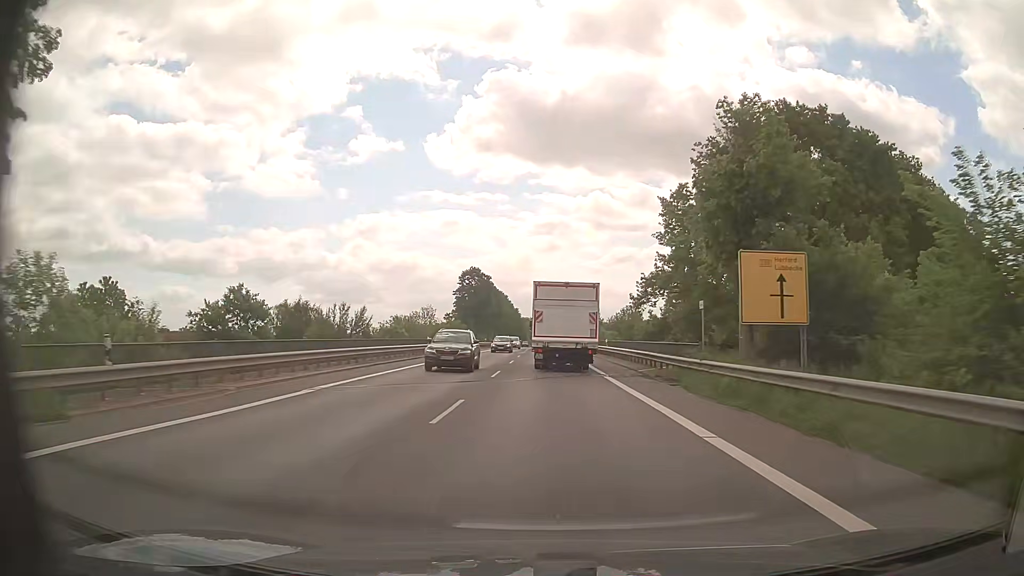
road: primary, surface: asphalt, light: Day
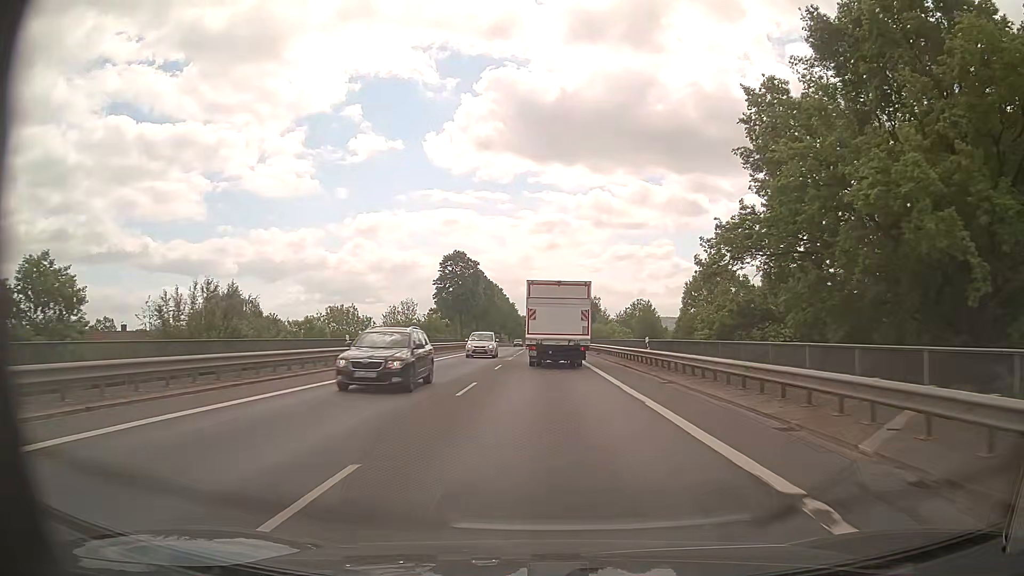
(0.0, +20.0) m; 0°
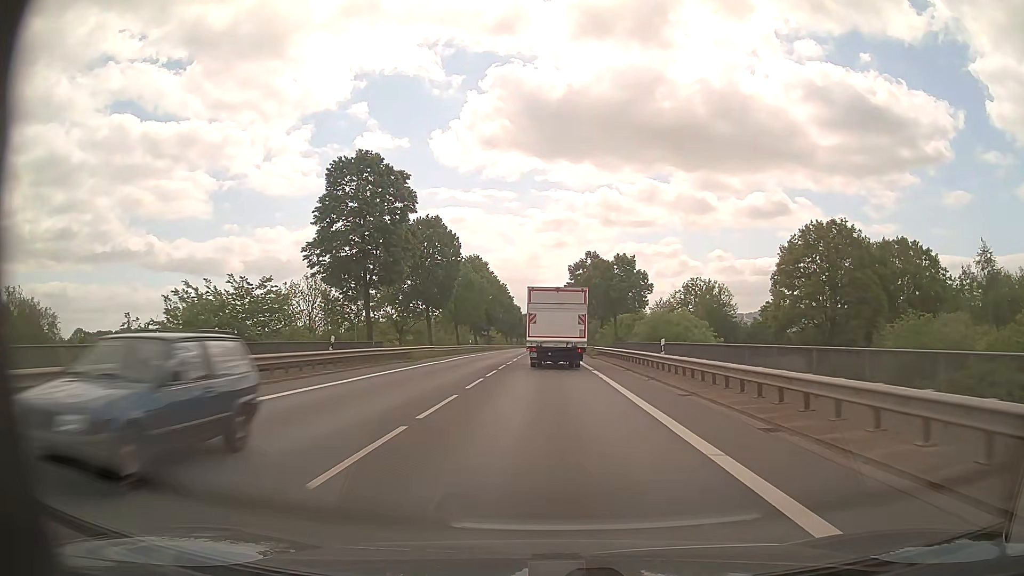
(-0.3, +51.2) m; -1°
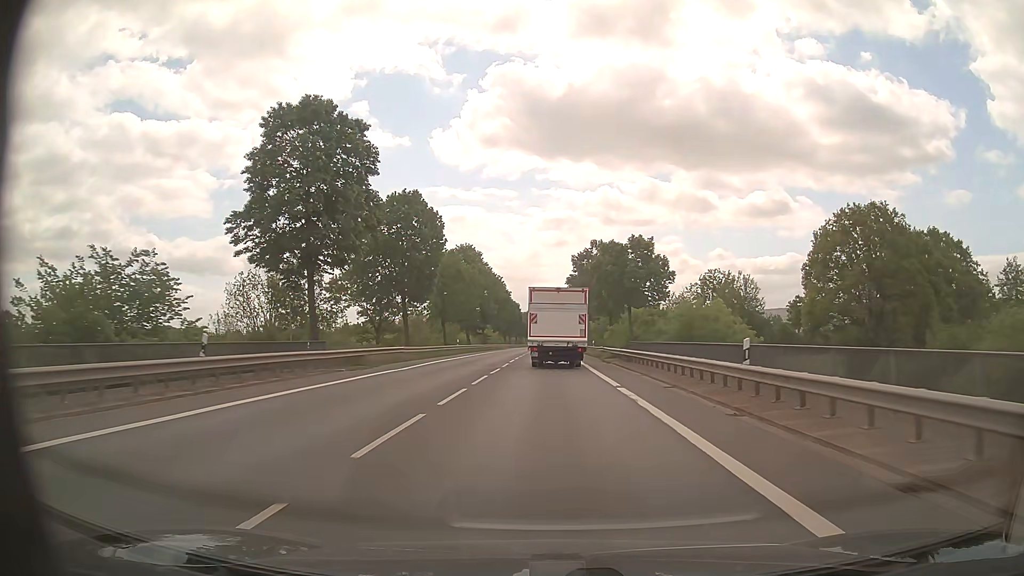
(0.0, +10.5) m; 0°
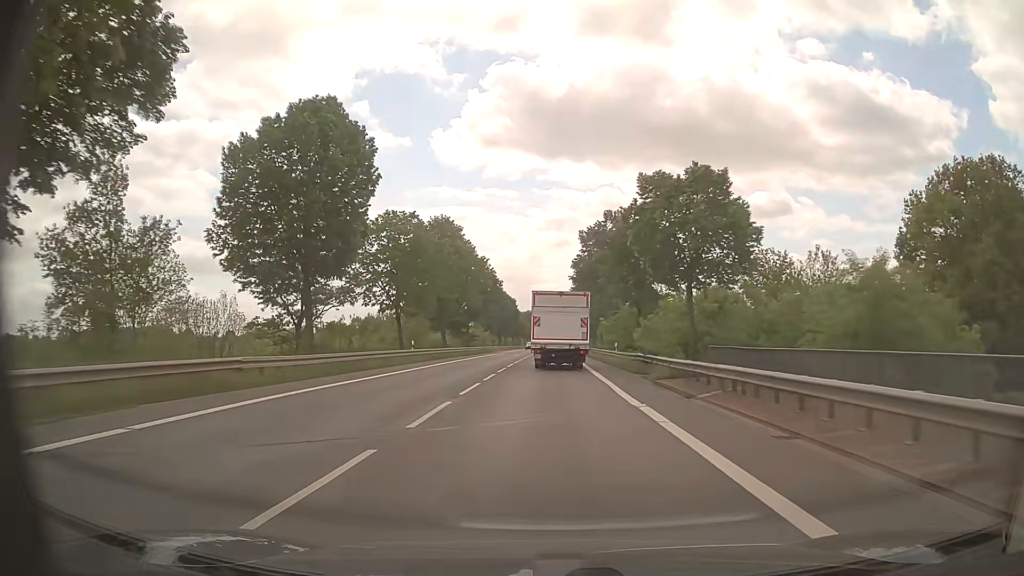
(0.0, +21.5) m; 0°
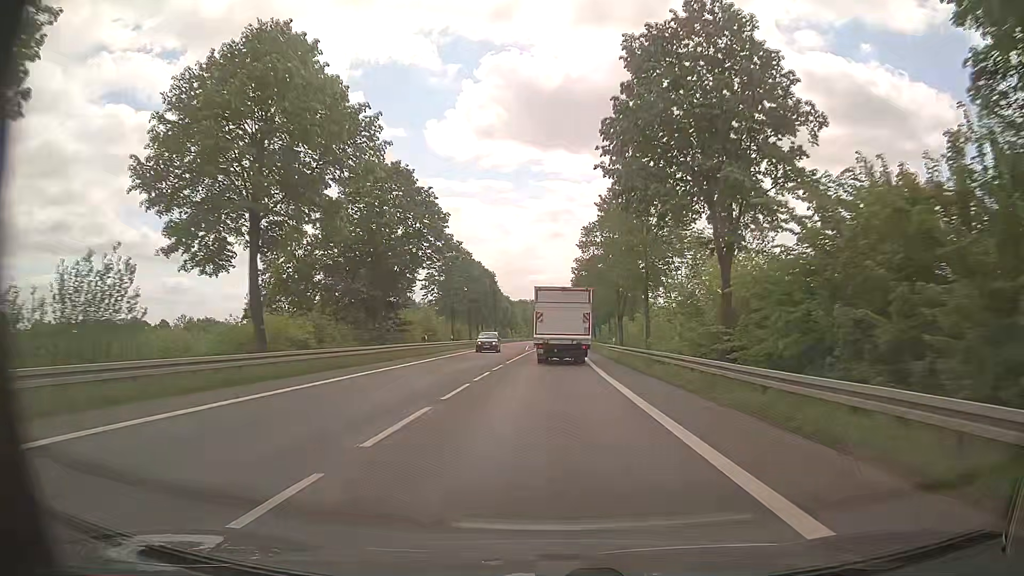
(+0.2, +44.2) m; 0°
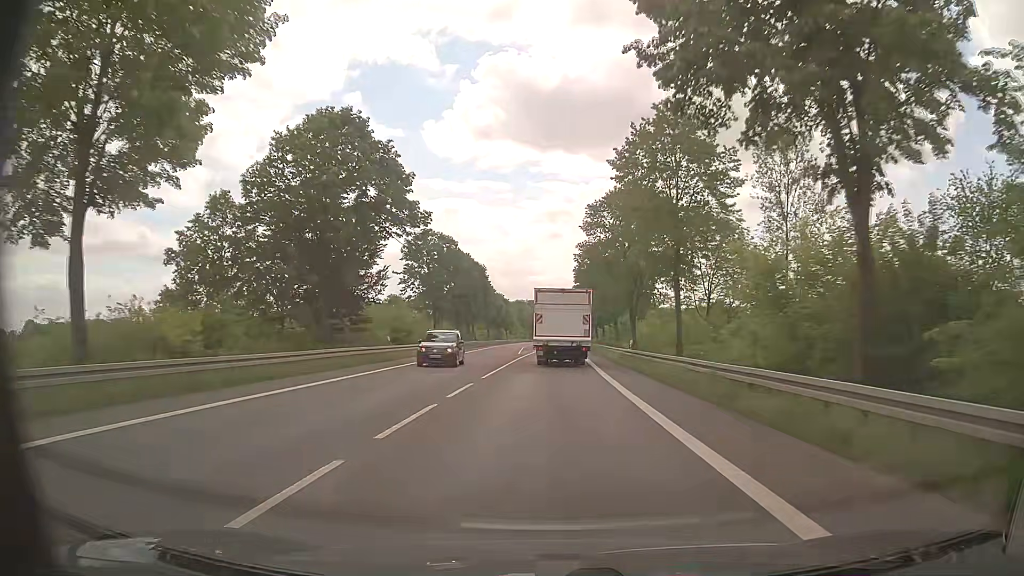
(+0.1, +11.2) m; 0°
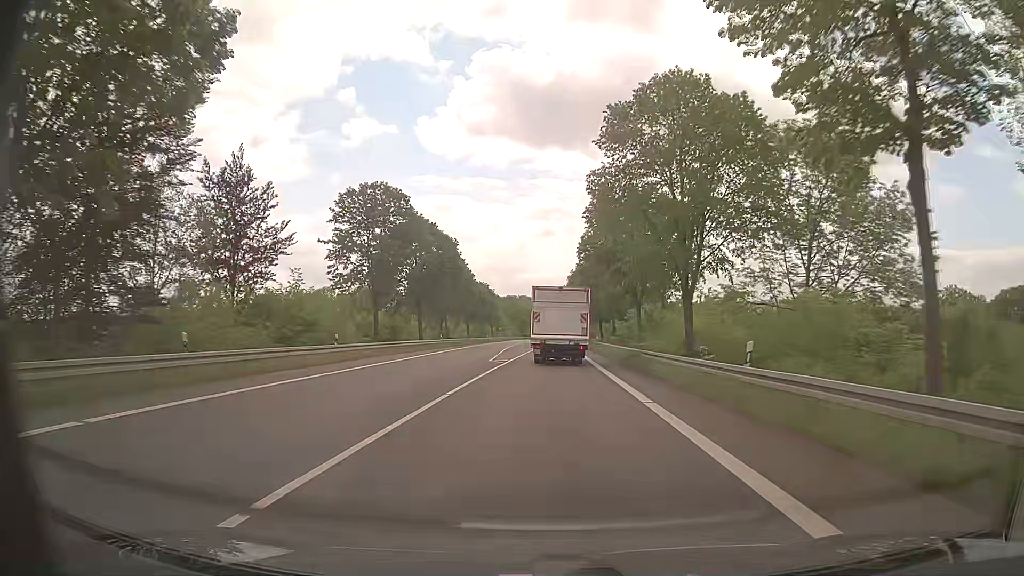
(+0.1, +22.6) m; +1°
(0, +10) (0, +20) (0, +30) (0, +40) (0, +50) (+1, +60) (+1, +70) (+1, +80) (+1, +90) (+1, +100) m
